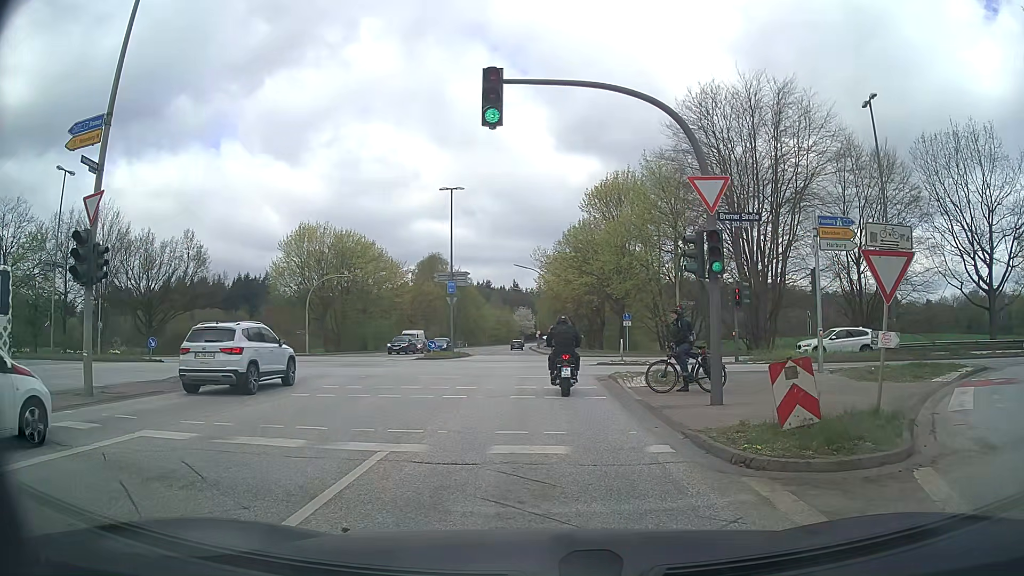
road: secondary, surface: asphalt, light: Day
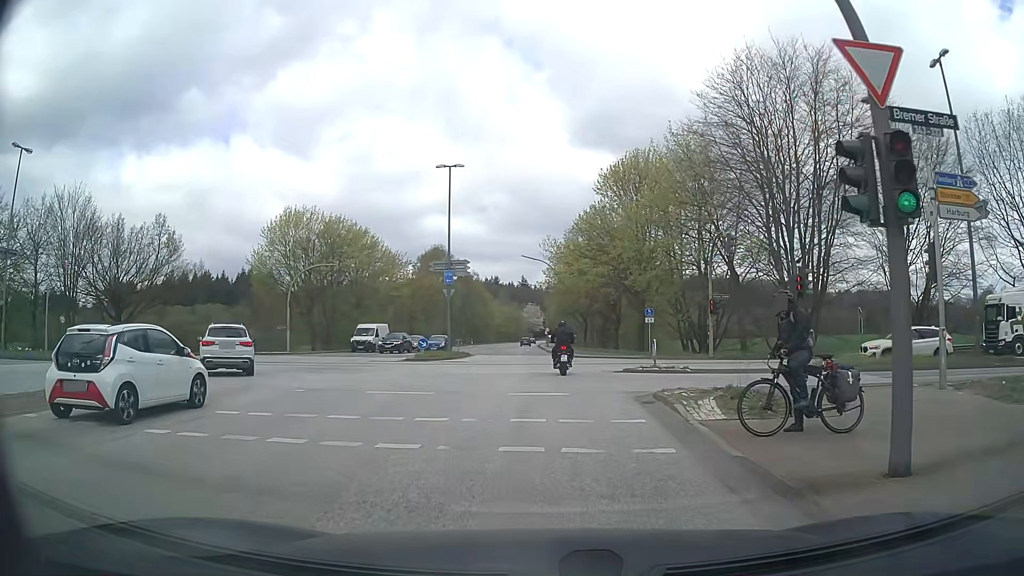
(+0.2, +6.8) m; +2°
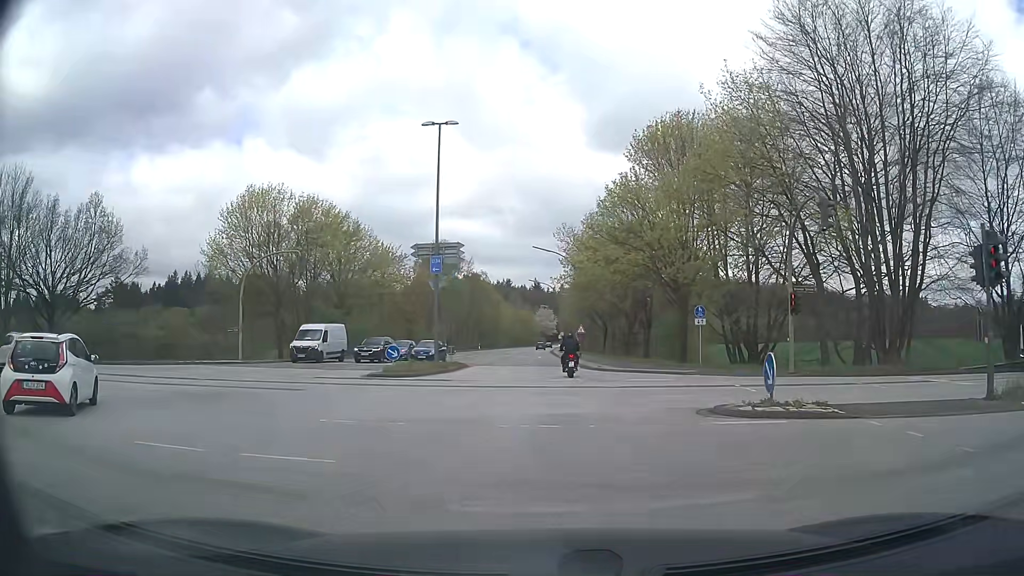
(-0.2, +11.1) m; -2°
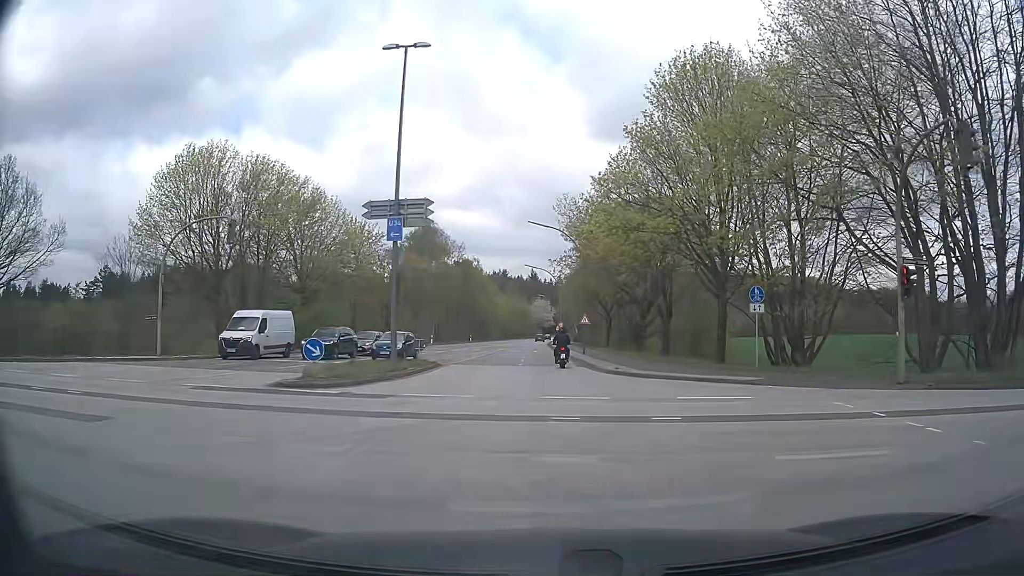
(0.0, +9.6) m; 0°
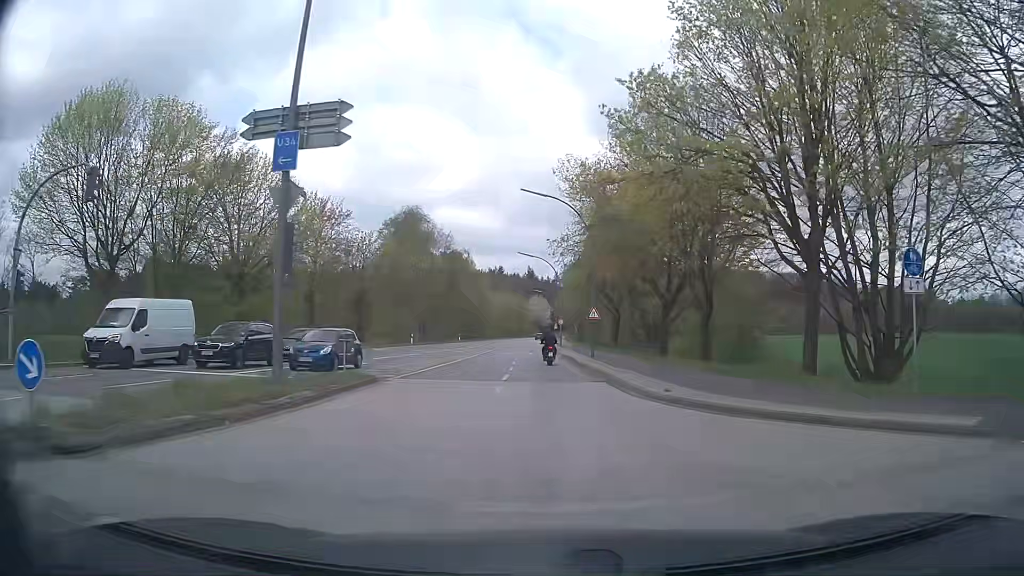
(+0.1, +11.3) m; +1°
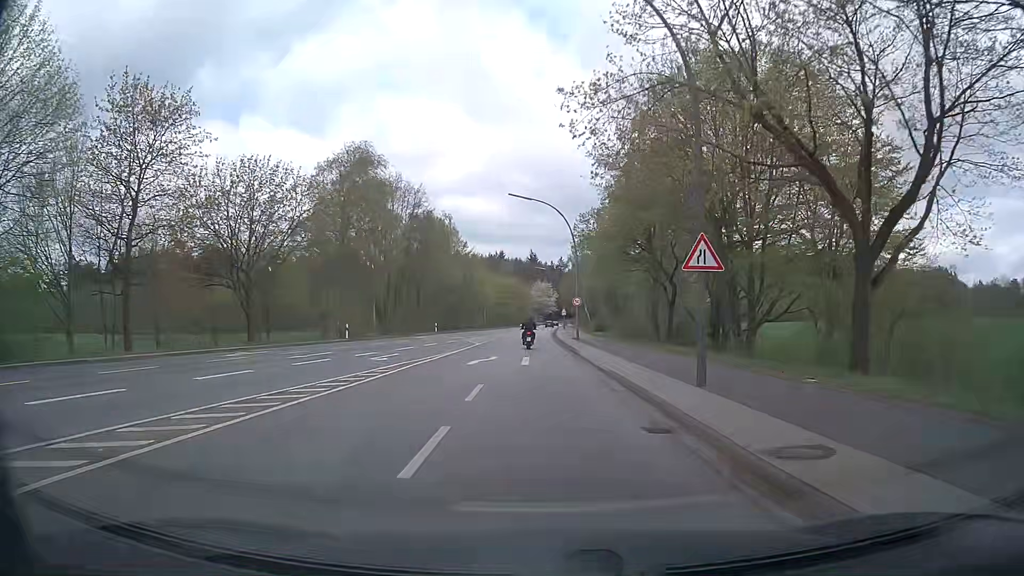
(-0.1, +26.6) m; 0°
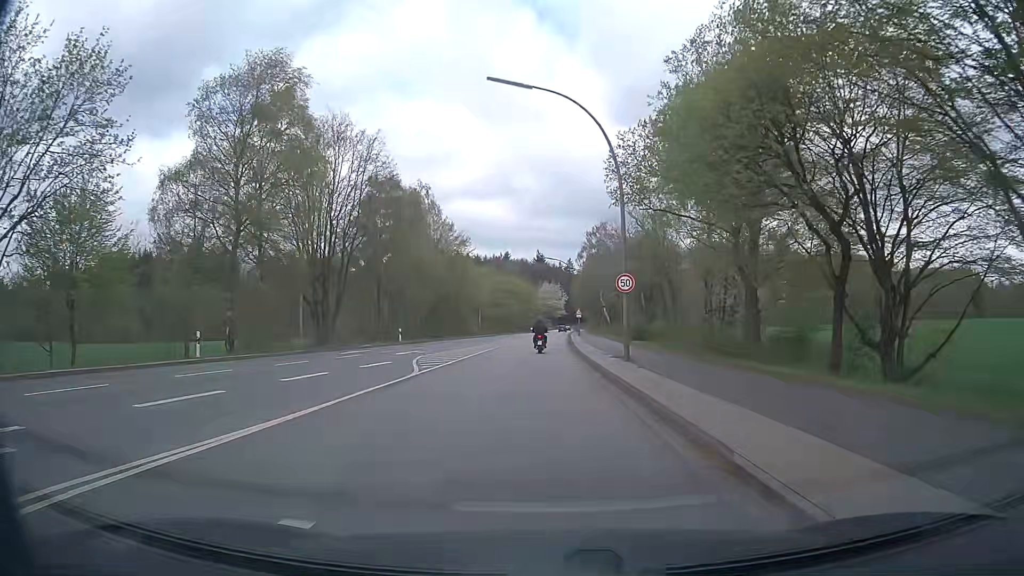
(-0.3, +23.0) m; -1°
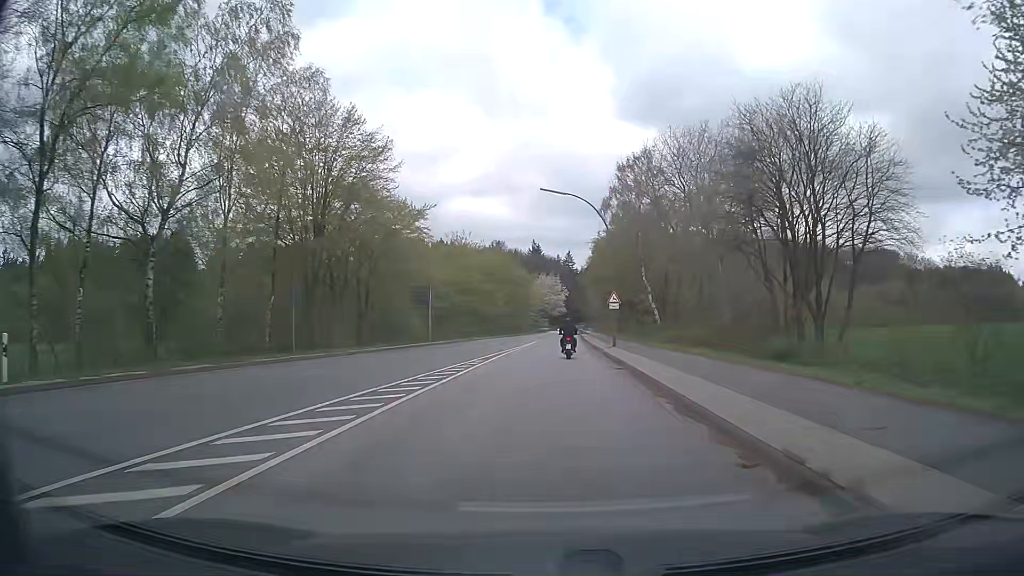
(-0.2, +41.9) m; 0°
